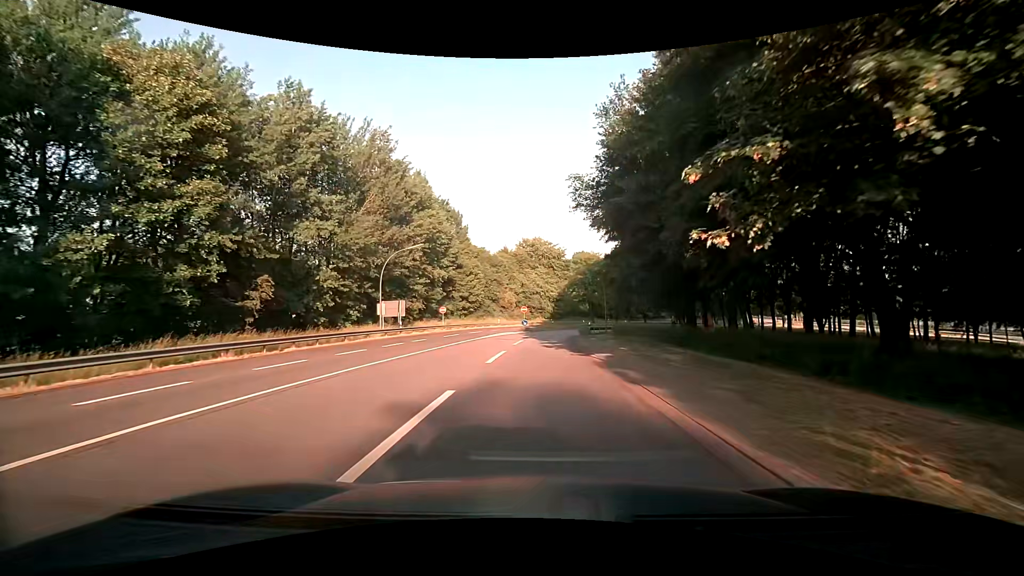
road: motorway_link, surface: asphalt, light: Day
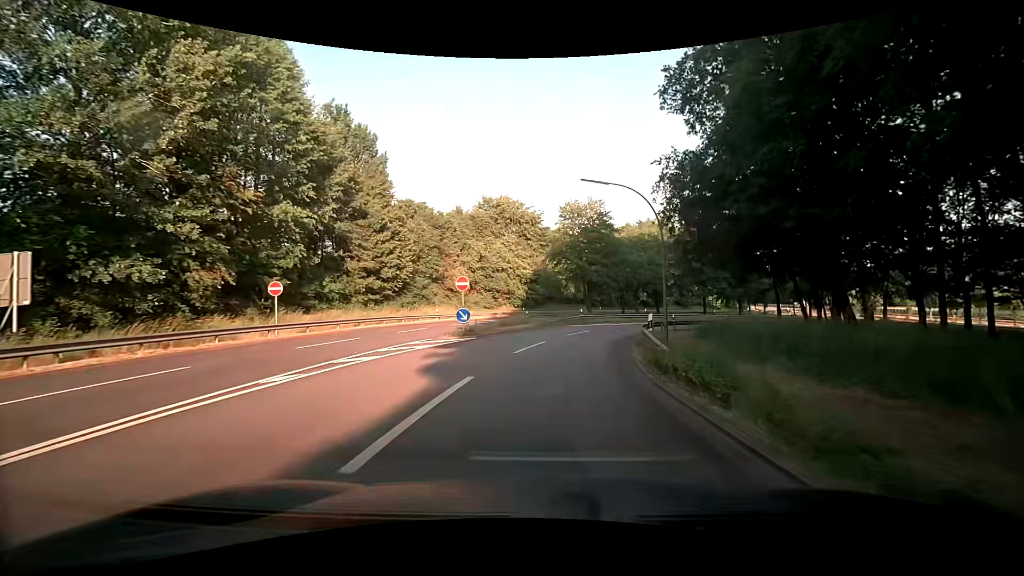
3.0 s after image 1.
(+0.8, +35.0) m; +3°
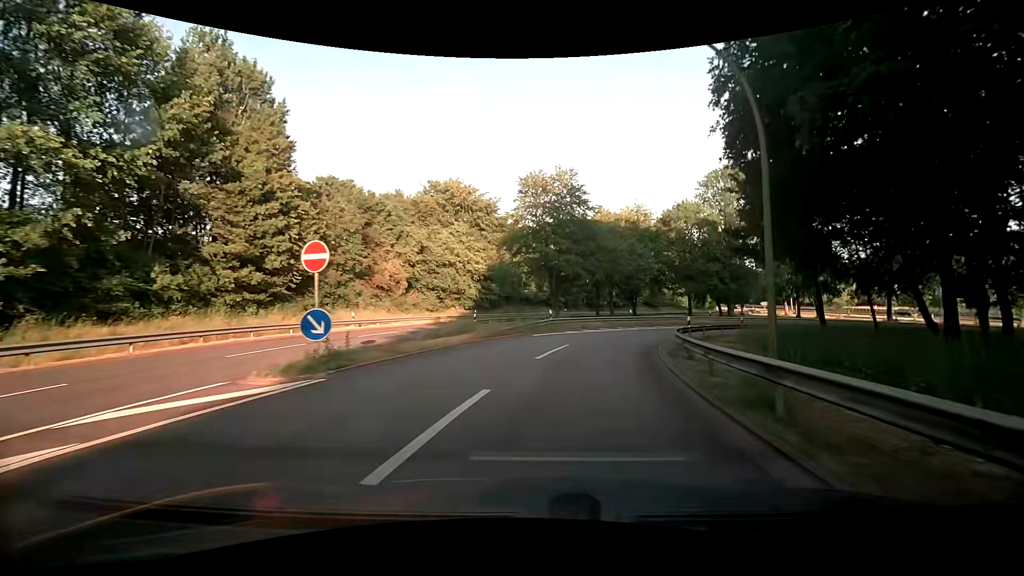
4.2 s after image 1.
(+0.5, +13.3) m; +6°
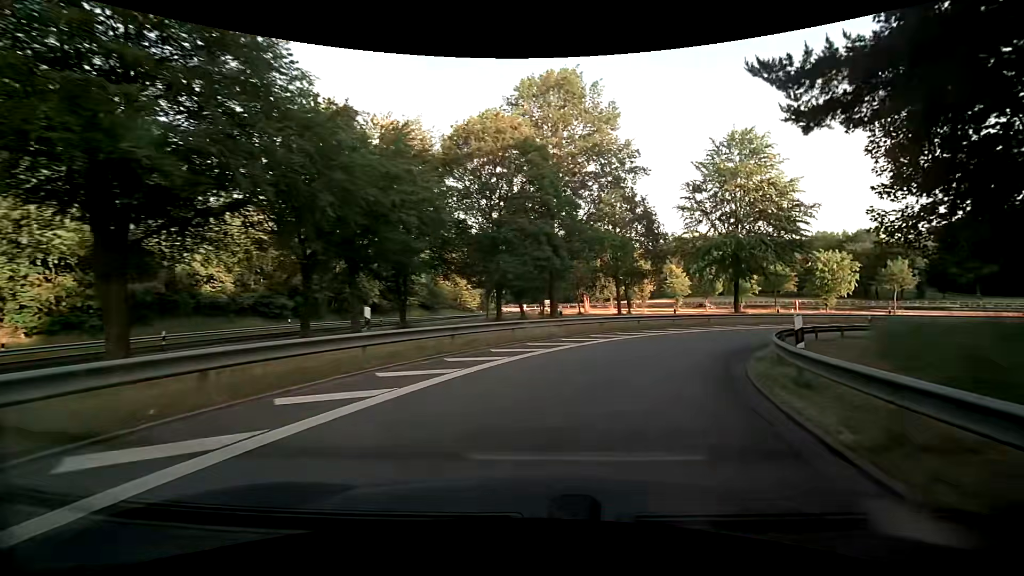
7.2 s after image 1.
(+5.3, +30.0) m; +23°
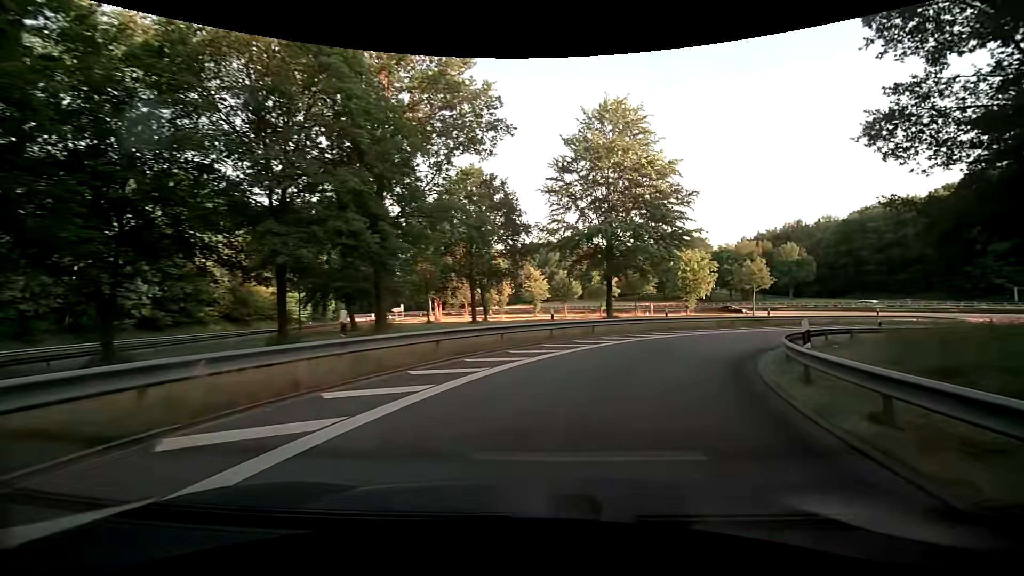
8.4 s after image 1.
(+1.6, +11.6) m; +16°
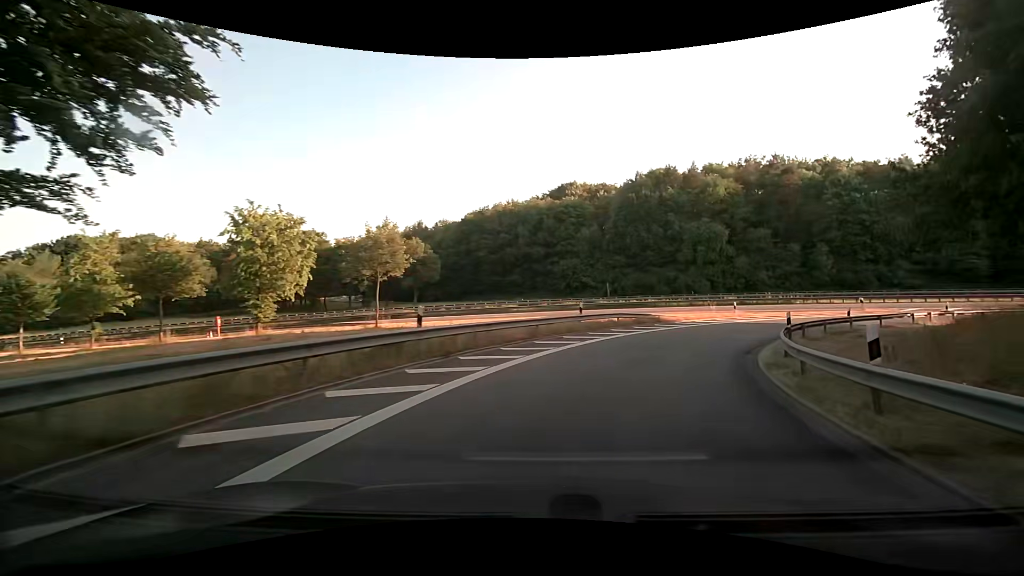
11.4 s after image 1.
(+10.2, +27.3) m; +40°
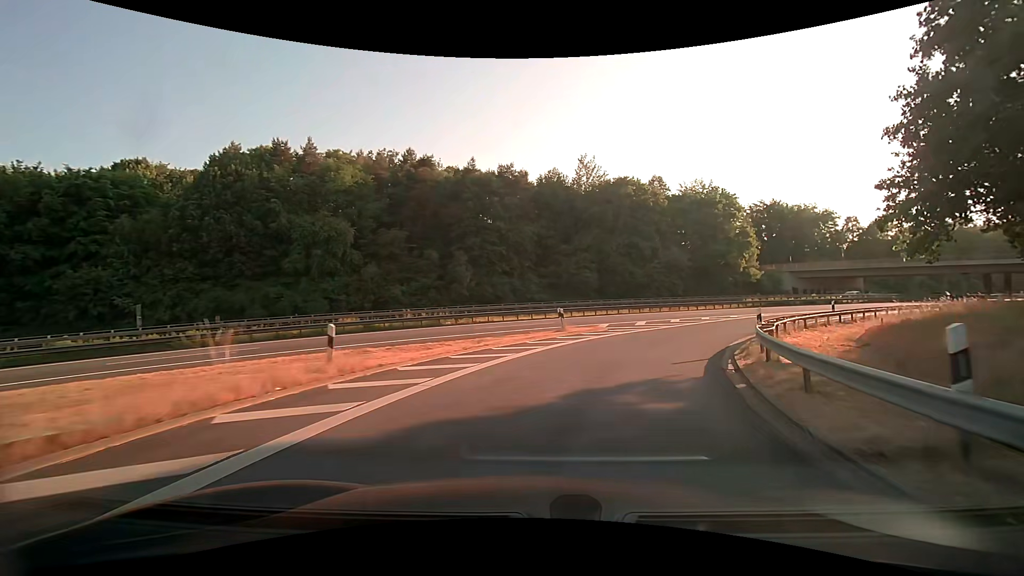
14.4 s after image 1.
(+10.0, +26.6) m; +40°
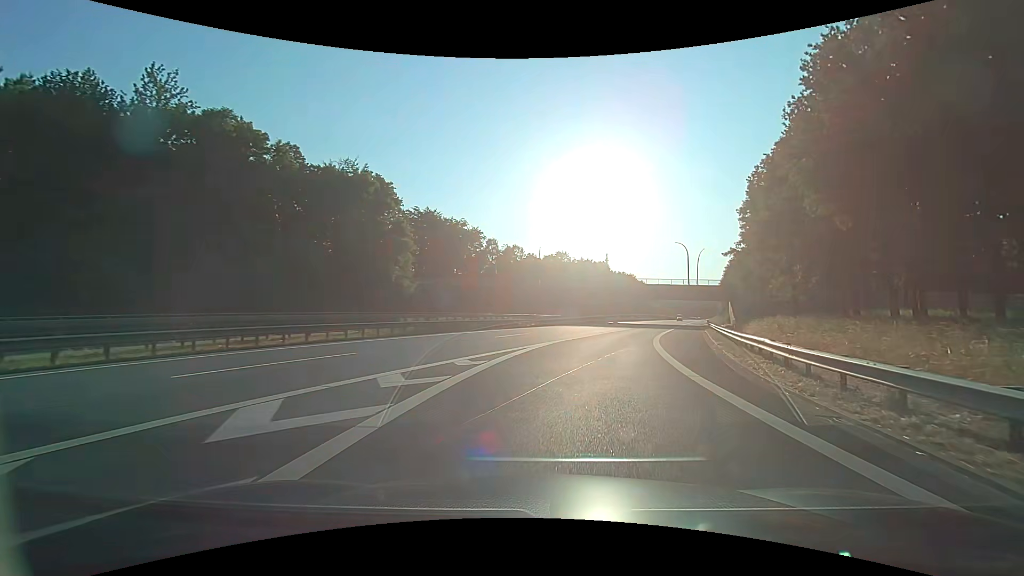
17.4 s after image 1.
(+9.7, +29.1) m; +38°
(+1, +10) (+3, +20) (+5, +29) (+8, +39) (+11, +49) (+15, +58) (+18, +67) (+21, +77) (+25, +86) (+28, +96) m
